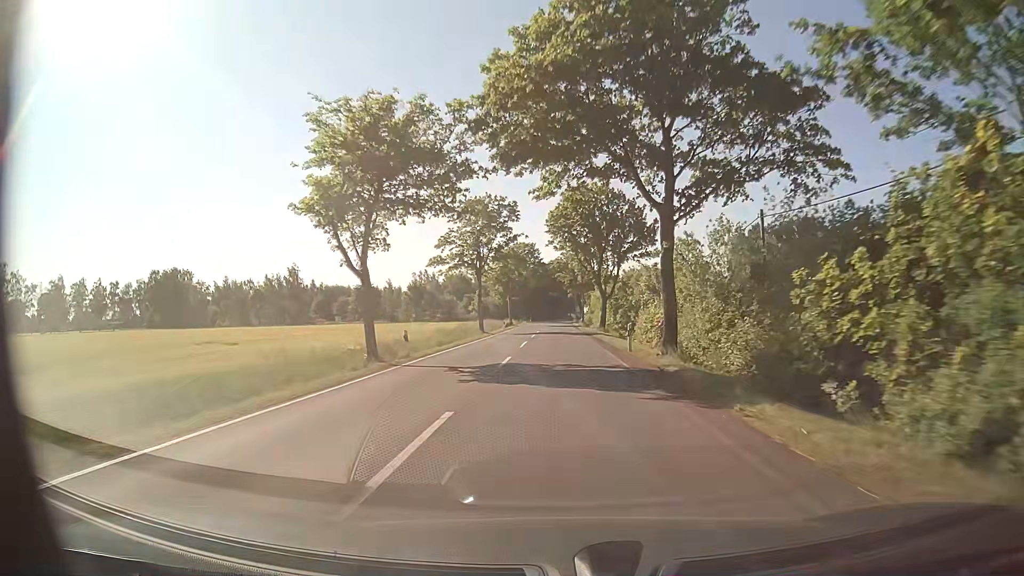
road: secondary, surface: asphalt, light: Day
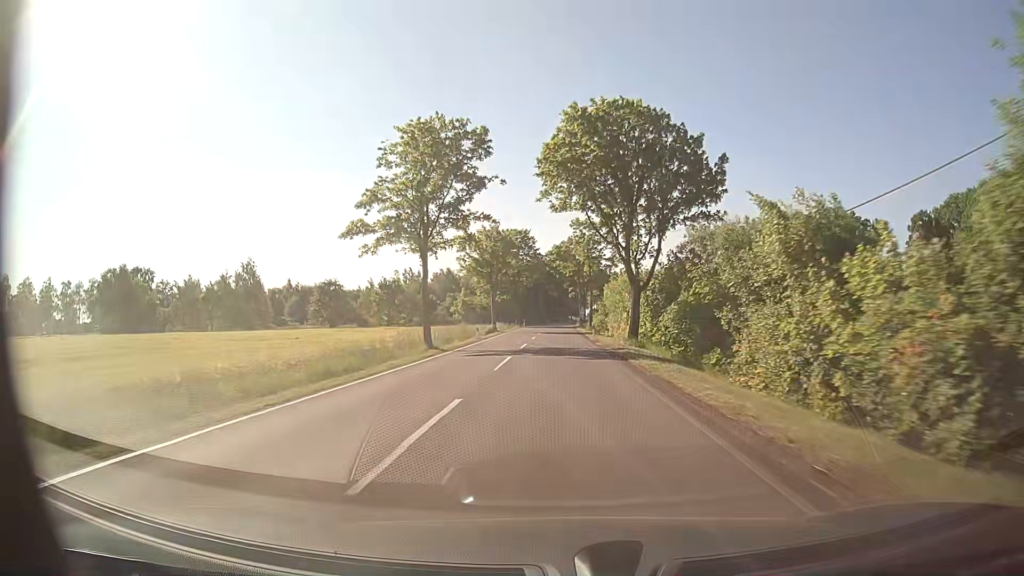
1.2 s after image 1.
(+0.1, +22.5) m; 0°
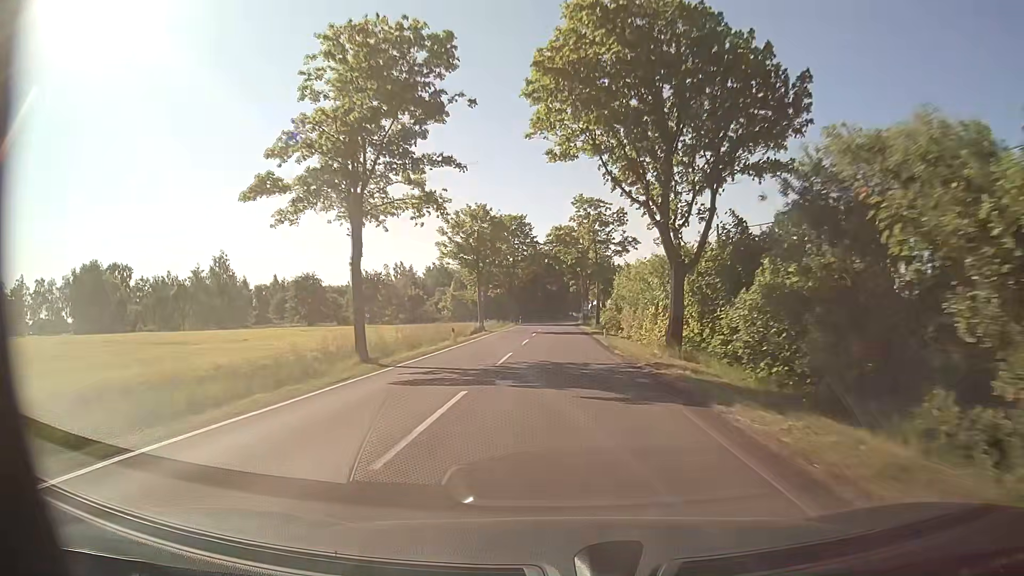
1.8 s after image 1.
(0.0, +11.2) m; 0°
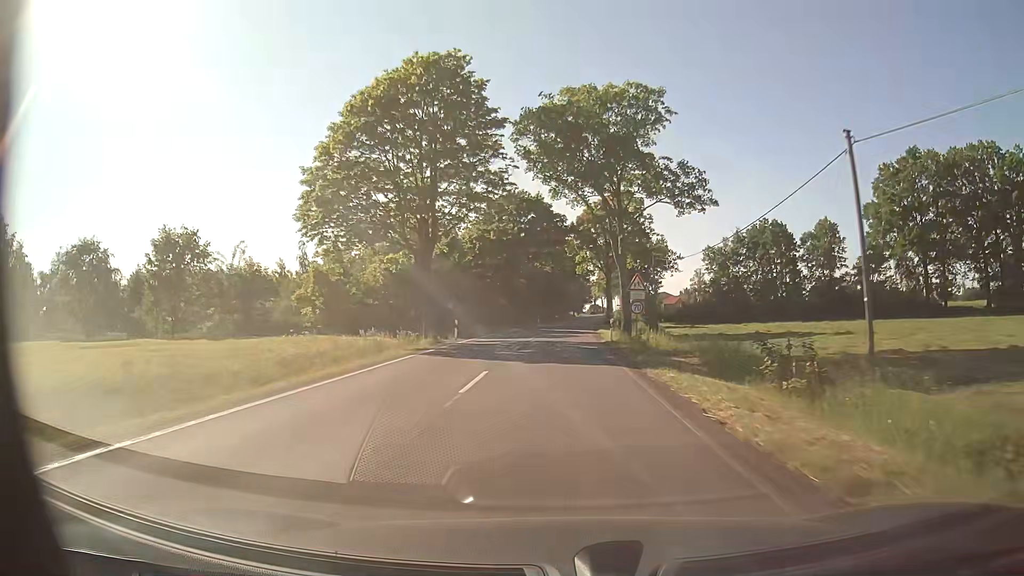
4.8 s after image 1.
(0.0, +56.3) m; 0°
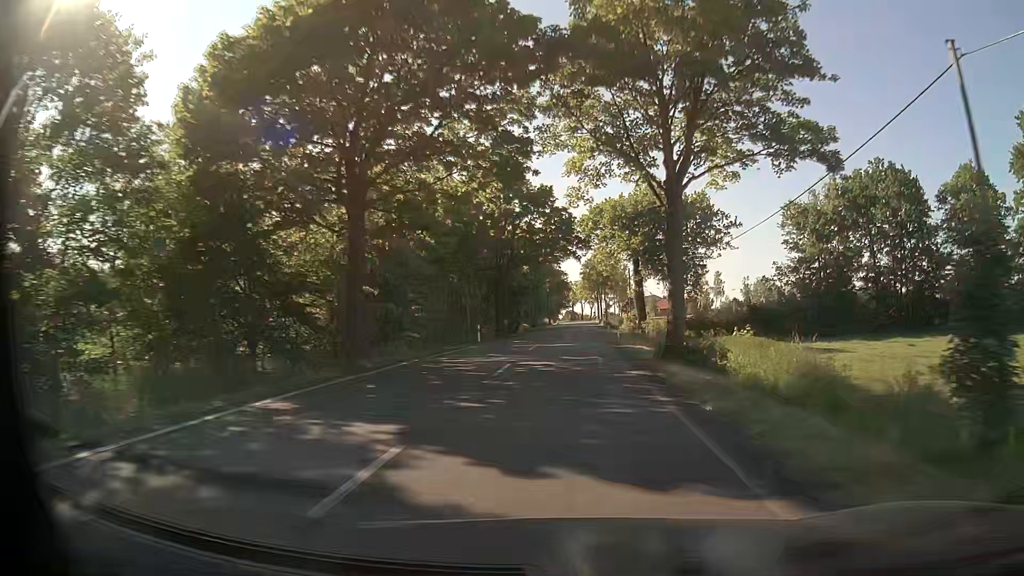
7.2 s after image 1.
(+0.7, +45.1) m; +2°
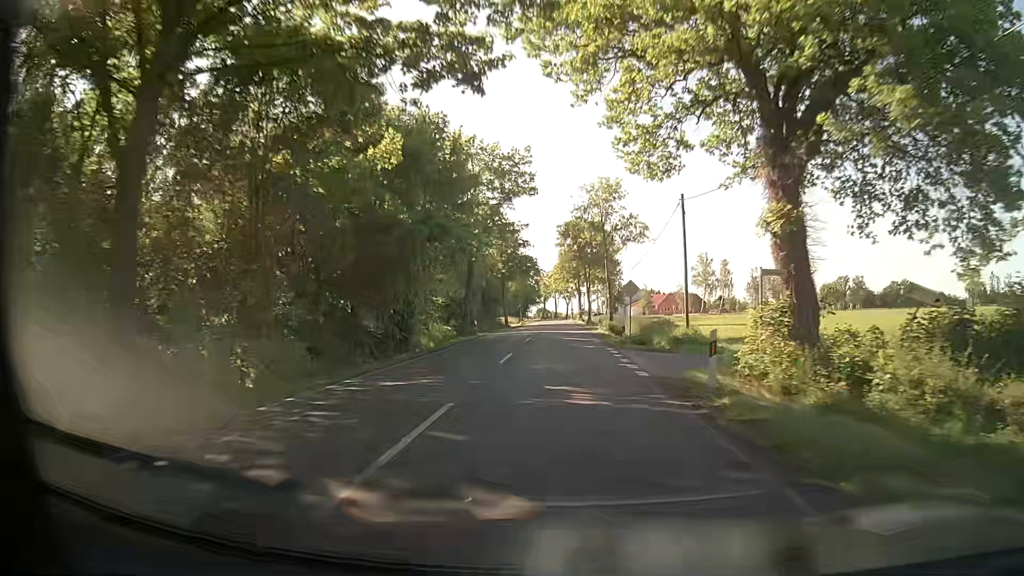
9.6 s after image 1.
(+1.1, +45.0) m; +2°
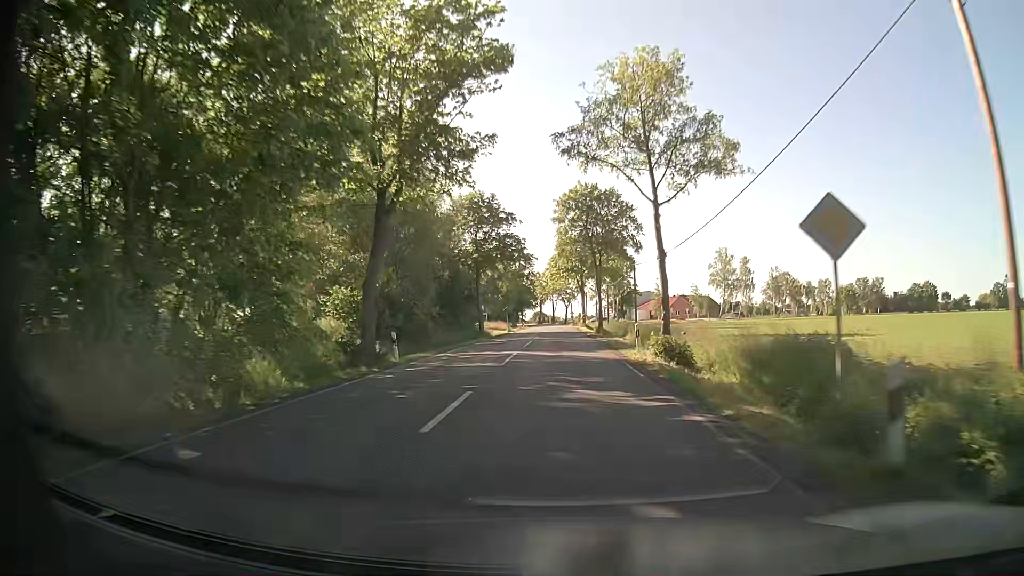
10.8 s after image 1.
(+0.1, +22.5) m; 0°
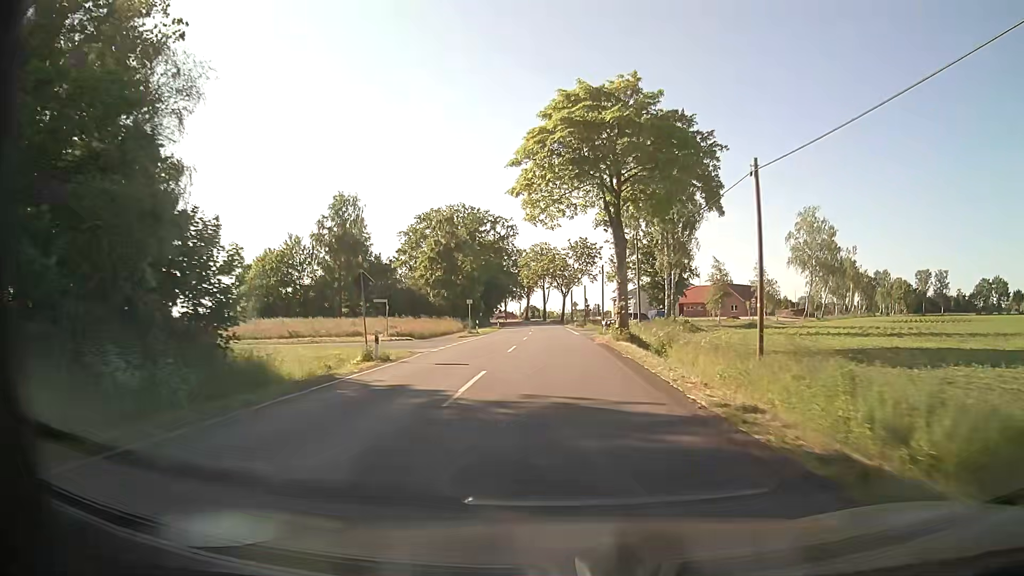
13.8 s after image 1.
(+0.8, +56.3) m; +1°
(0, +10) (0, +20) (0, +30) (0, +40) (0, +50) (-1, +60) (-1, +70) (-2, +80) (-2, +90) (-3, +100) m
